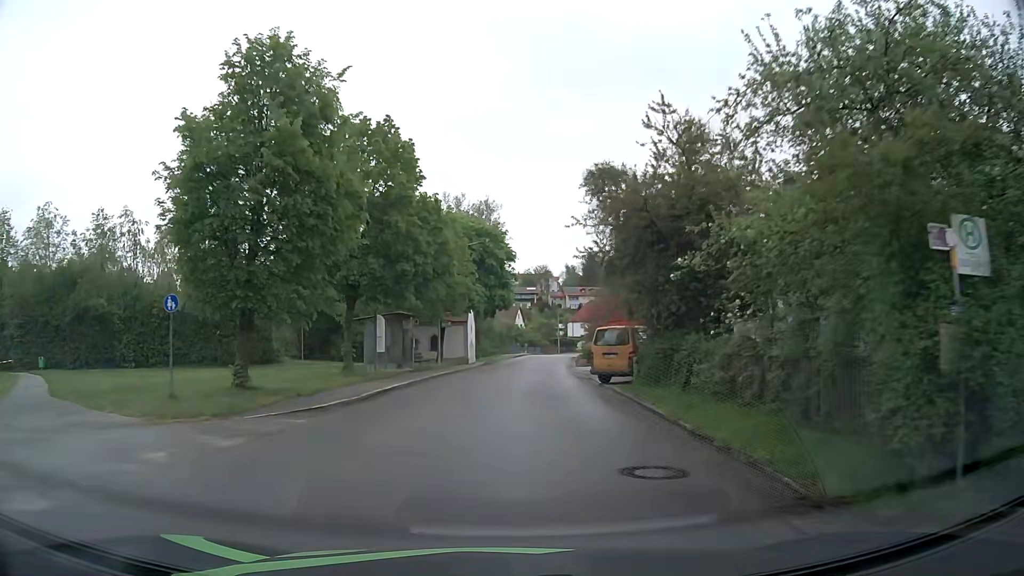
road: tertiary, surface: asphalt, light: Day
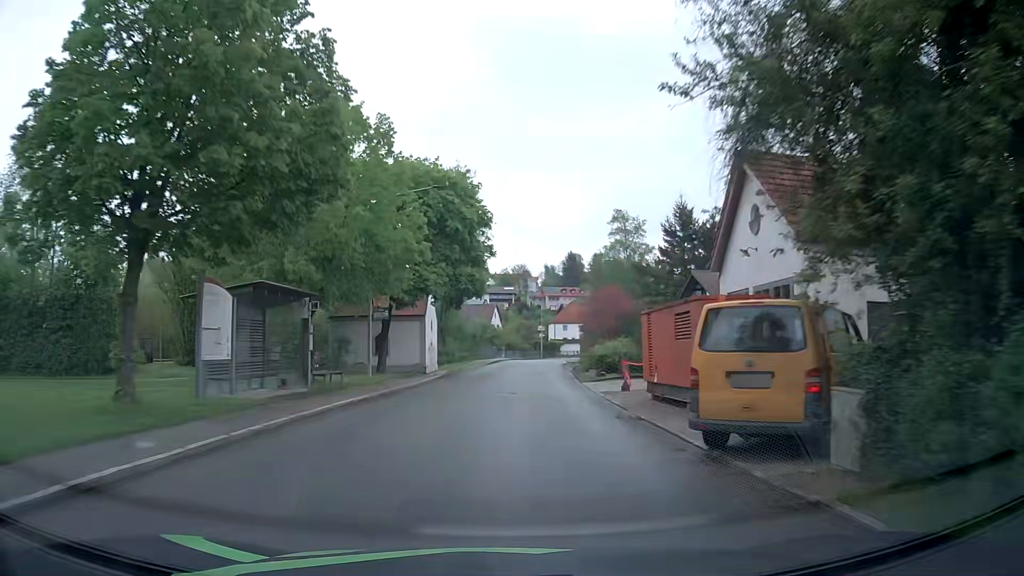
(+0.3, +15.0) m; +2°
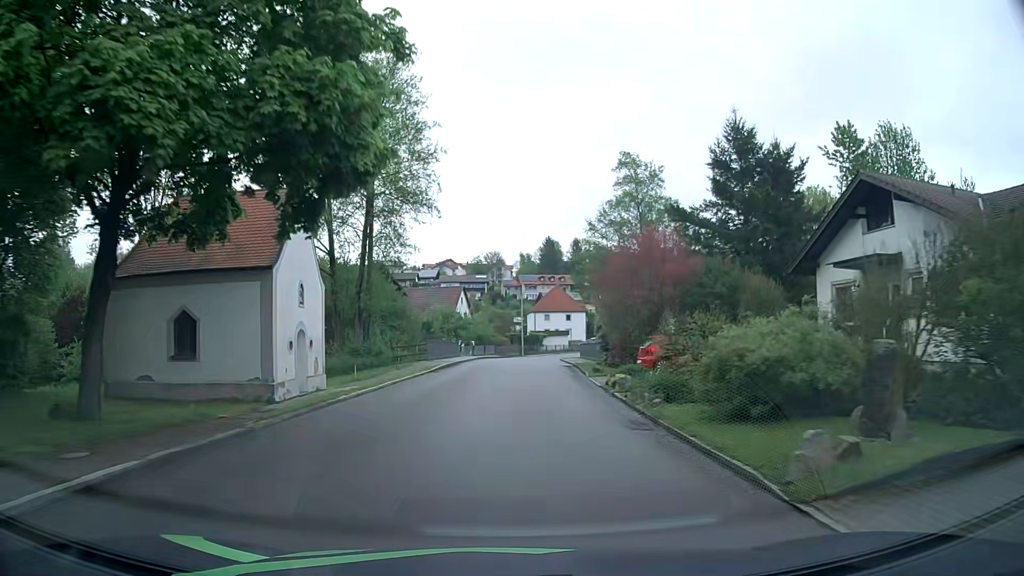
(+0.5, +23.5) m; +2°
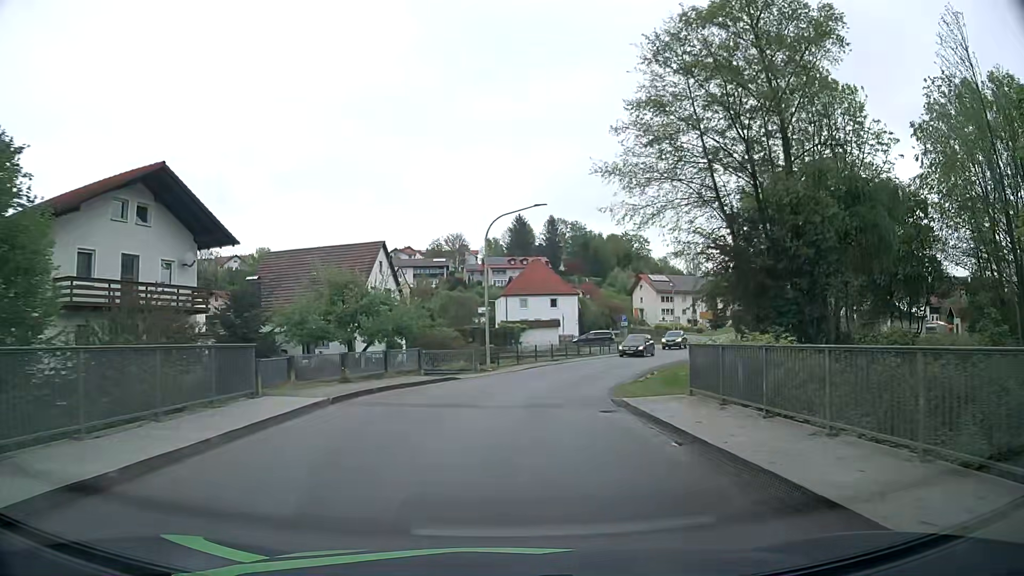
(+1.1, +37.2) m; +3°
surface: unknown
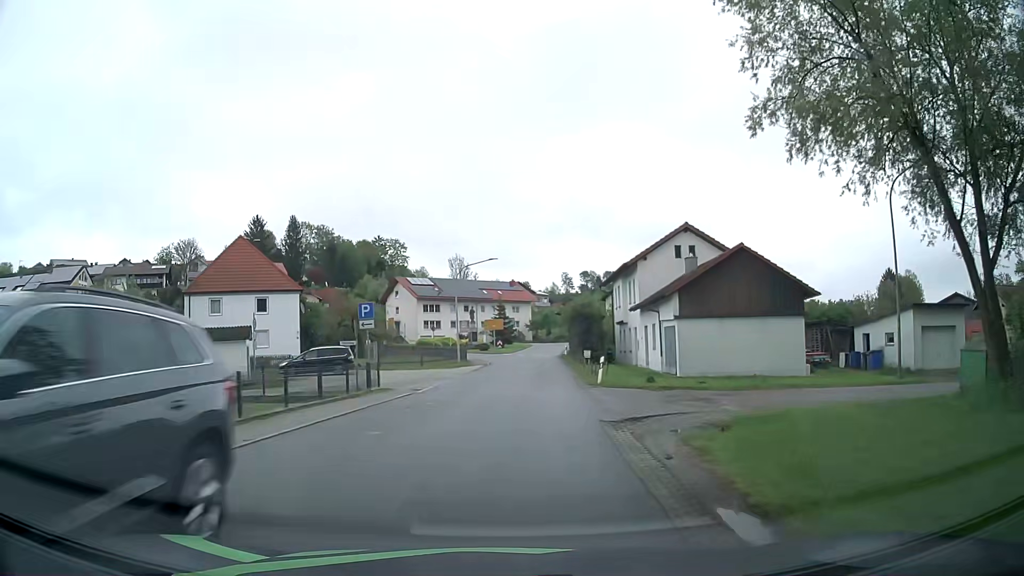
(+5.4, +33.3) m; +20°
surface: asphalt
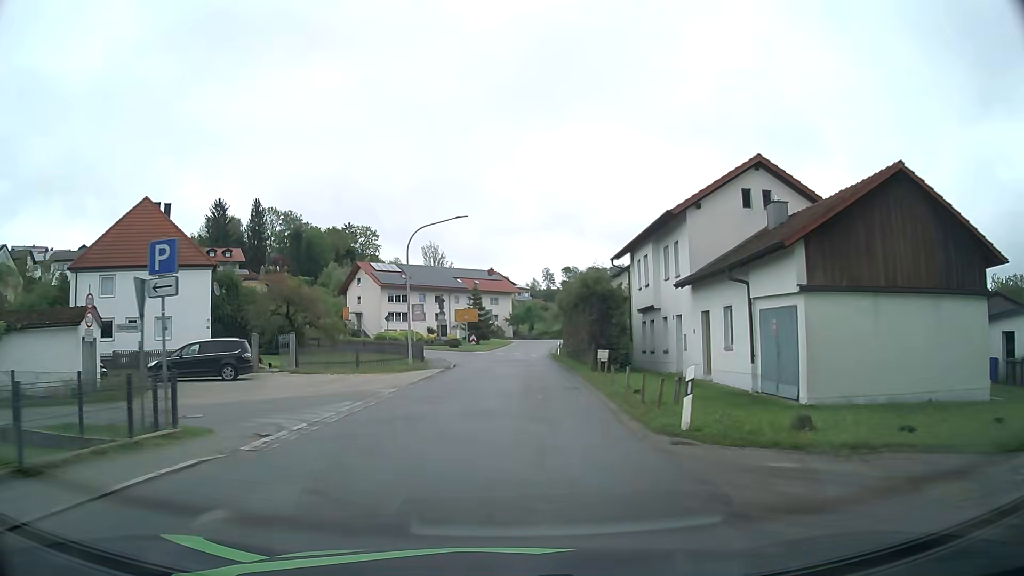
(+0.3, +14.3) m; +2°
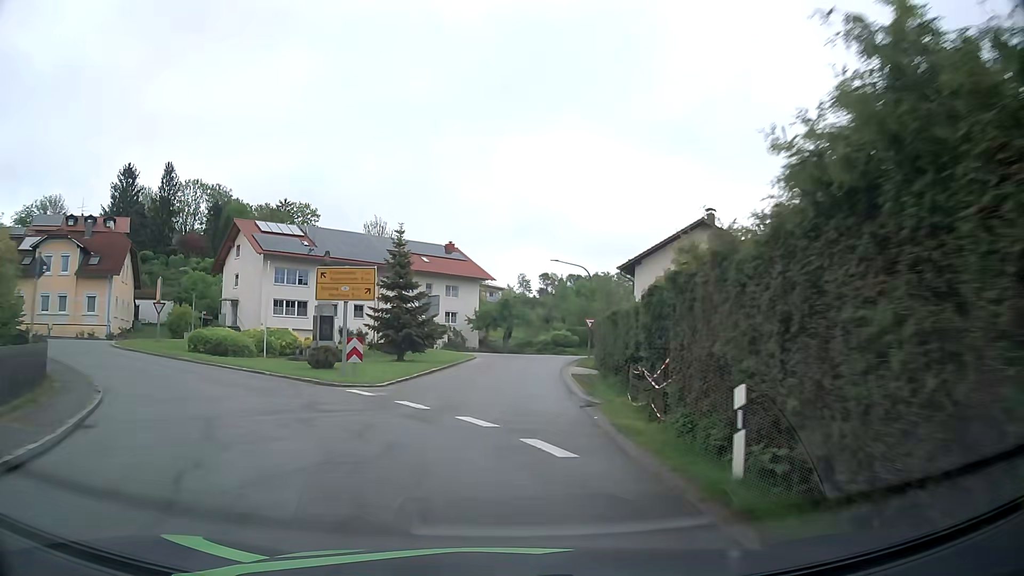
(+0.7, +38.0) m; +2°
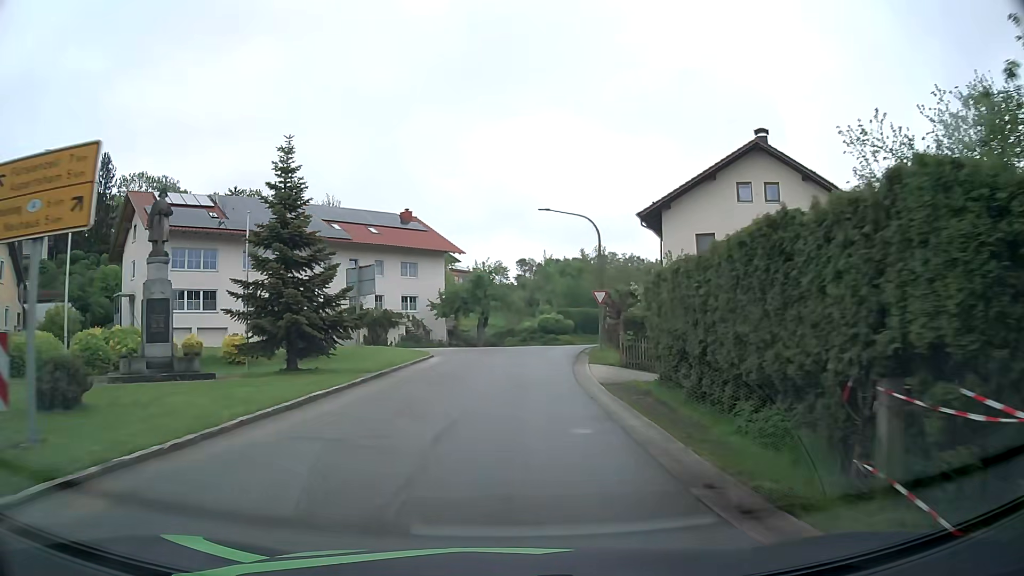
(+0.3, +14.9) m; +2°
(0, +10) (+1, +20) (+1, +30) (+3, +40) (+7, +49) (+13, +57) (+20, +64) (+26, +72) (+32, +80) (+38, +88) m
